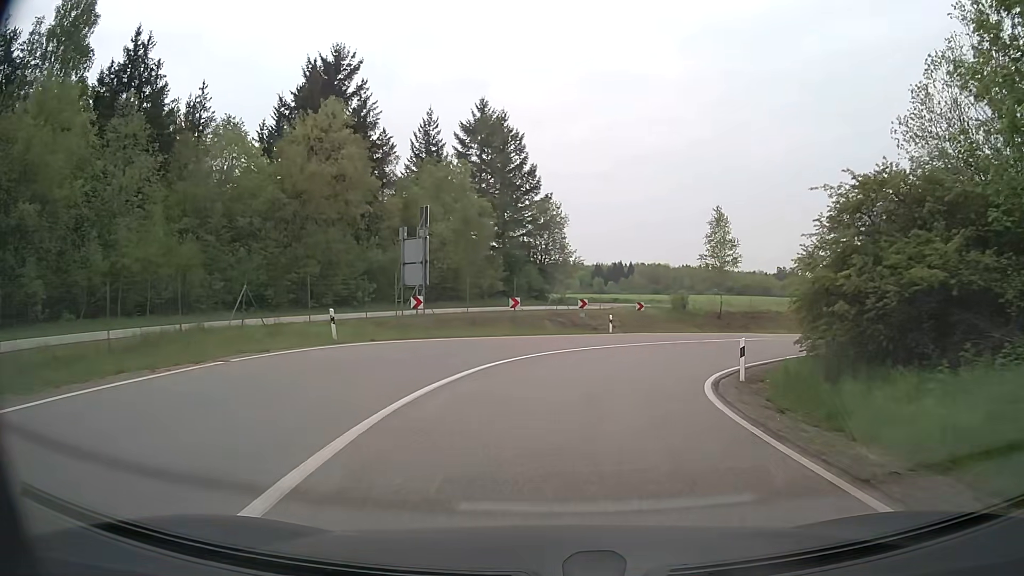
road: secondary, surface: asphalt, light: Day
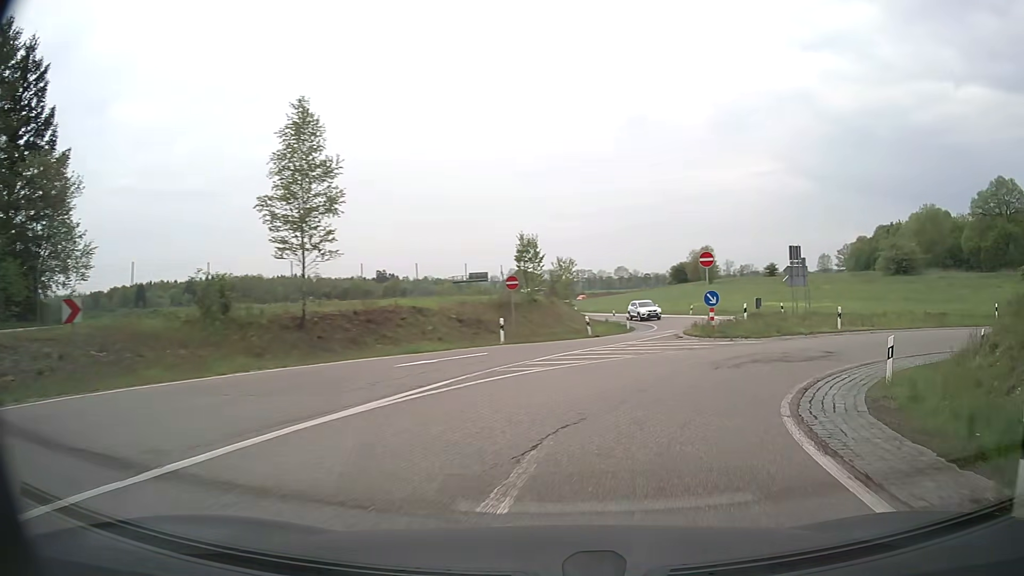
(+6.5, +26.6) m; +33°
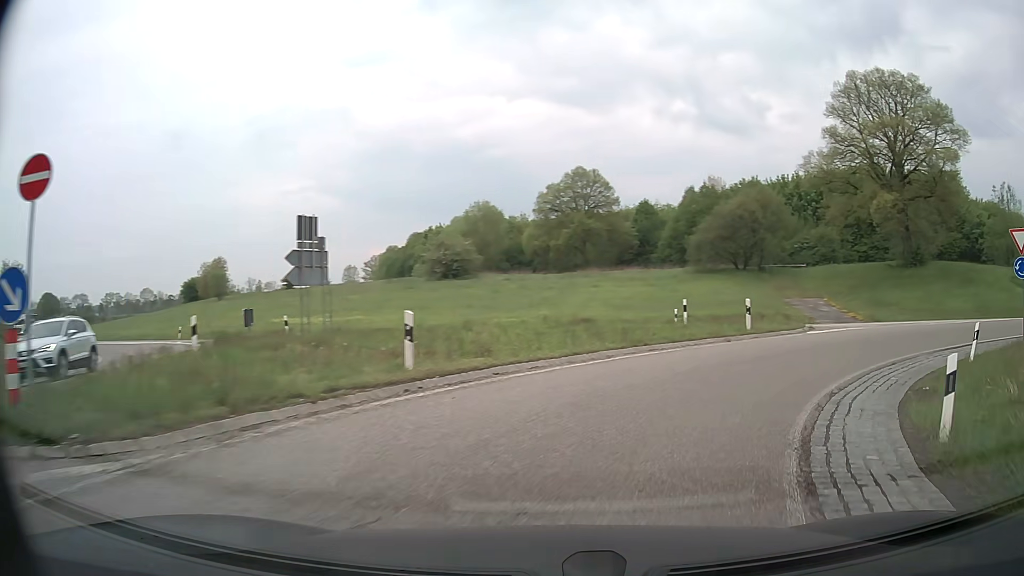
(+5.8, +16.7) m; +40°
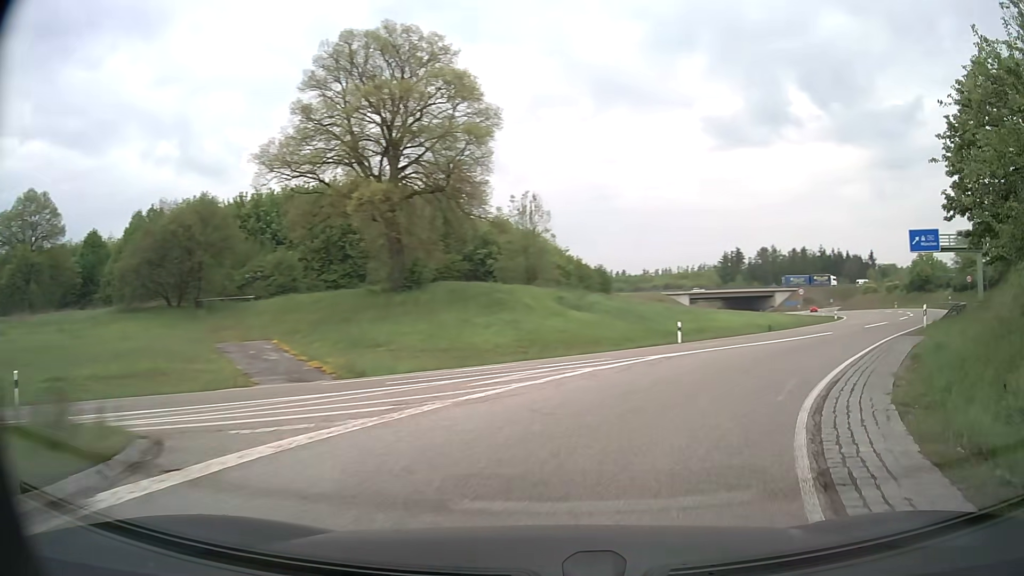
(+6.6, +15.9) m; +45°
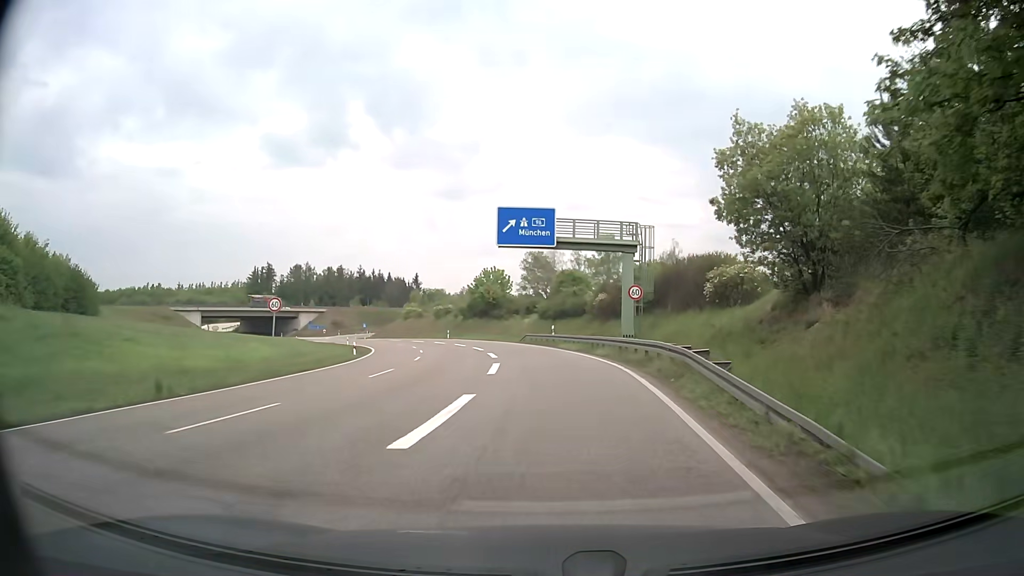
(+11.9, +25.2) m; +39°
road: trunk
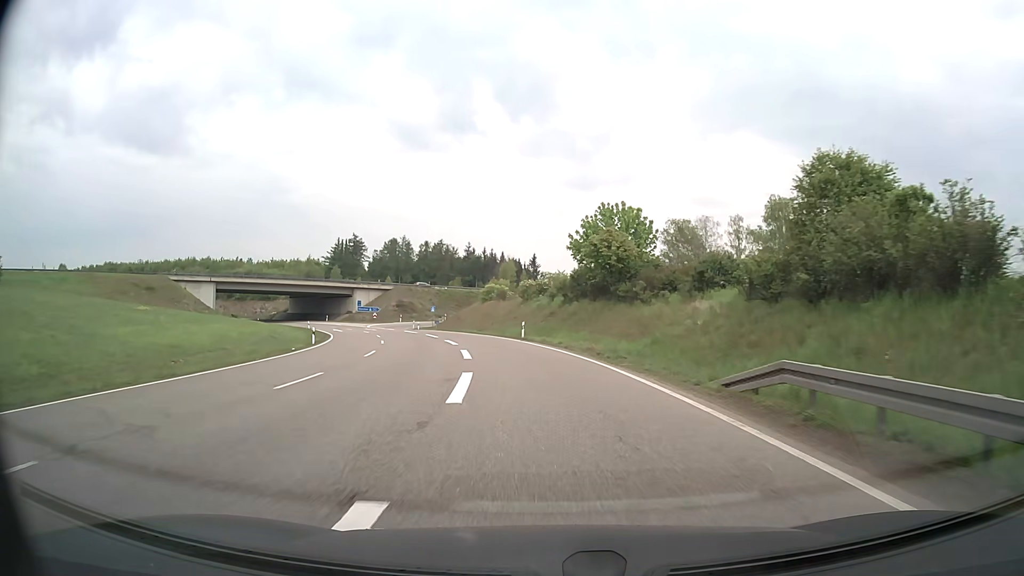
(-2.7, +45.0) m; -10°
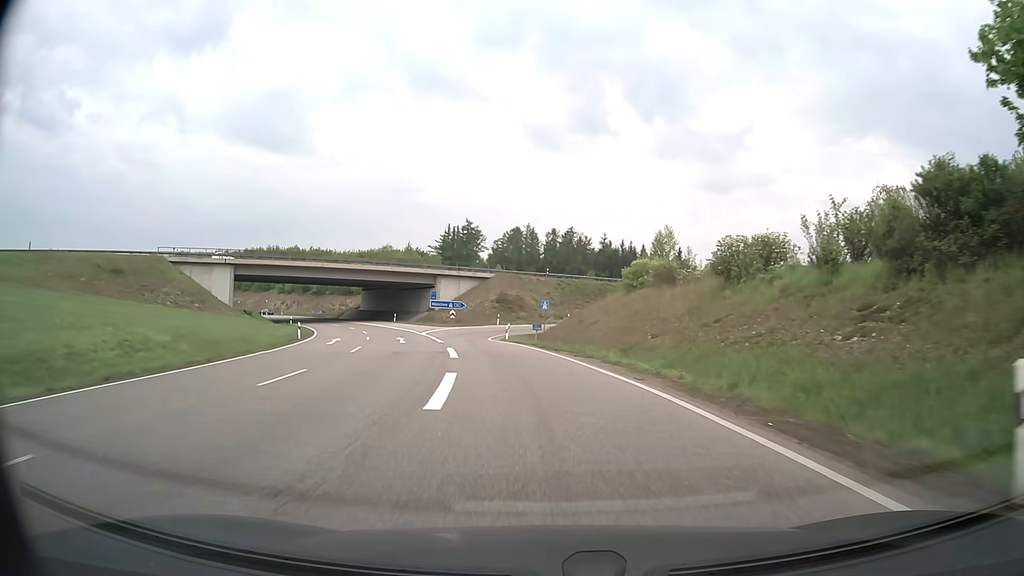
(-3.8, +37.1) m; -11°
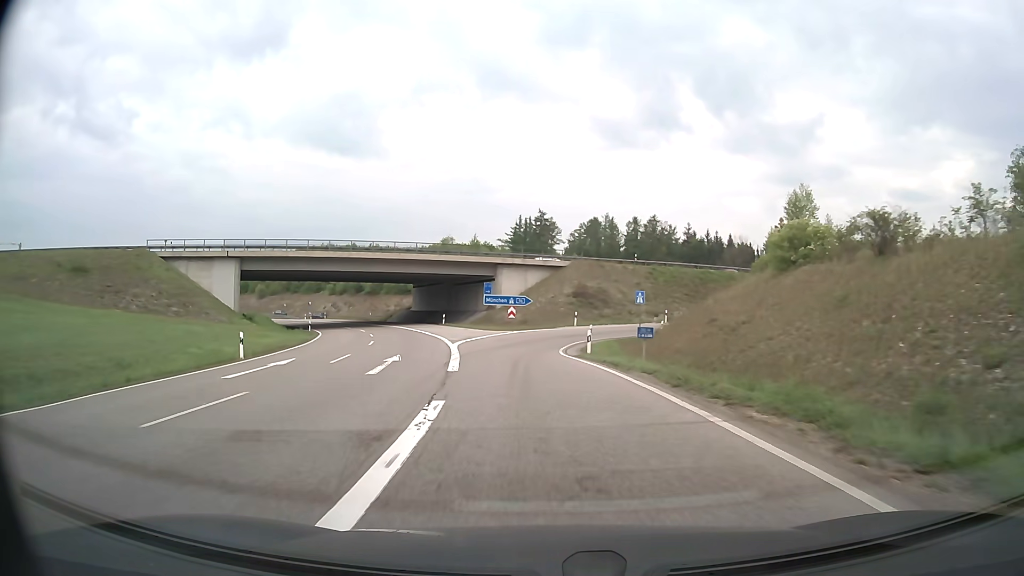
(-1.0, +17.7) m; -6°
(0, +10) (-1, +20) (-1, +30) (0, +40) (+4, +49) (+11, +57) (+19, +63) (+27, +68) (+36, +72) (+45, +76) m
